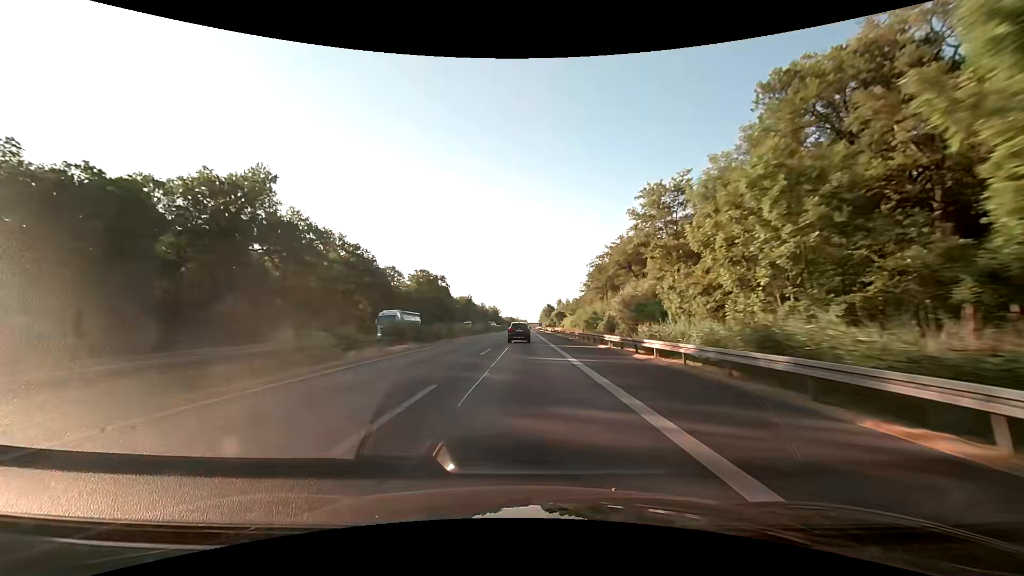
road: motorway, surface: asphalt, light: Day
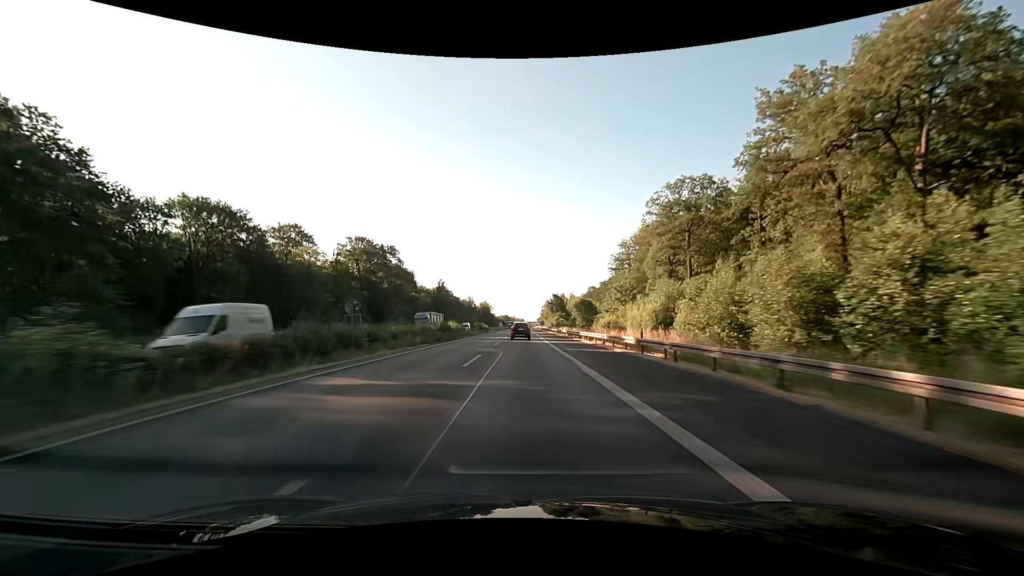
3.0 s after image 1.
(+0.3, +79.2) m; 0°
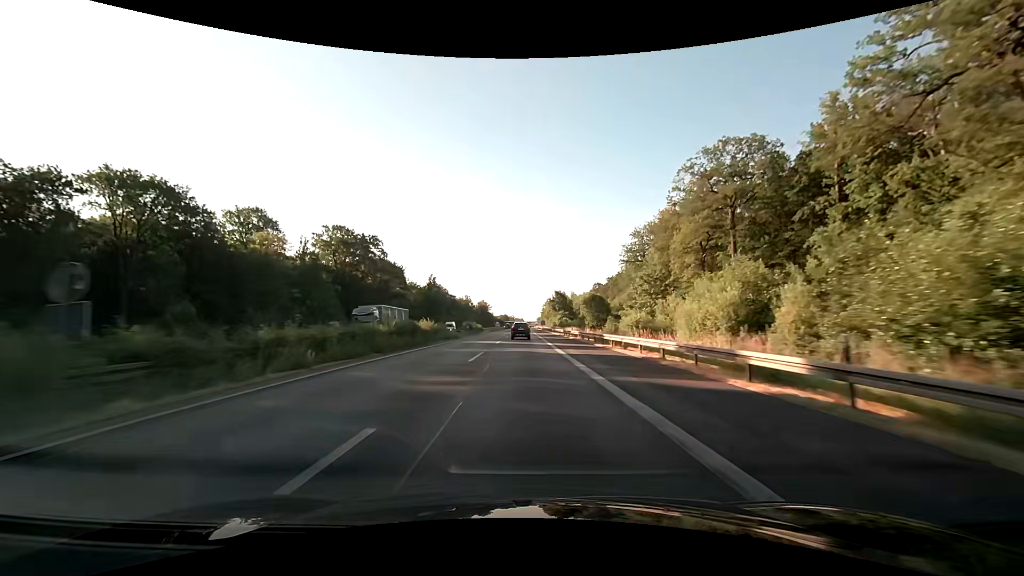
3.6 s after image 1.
(0.0, +15.9) m; 0°
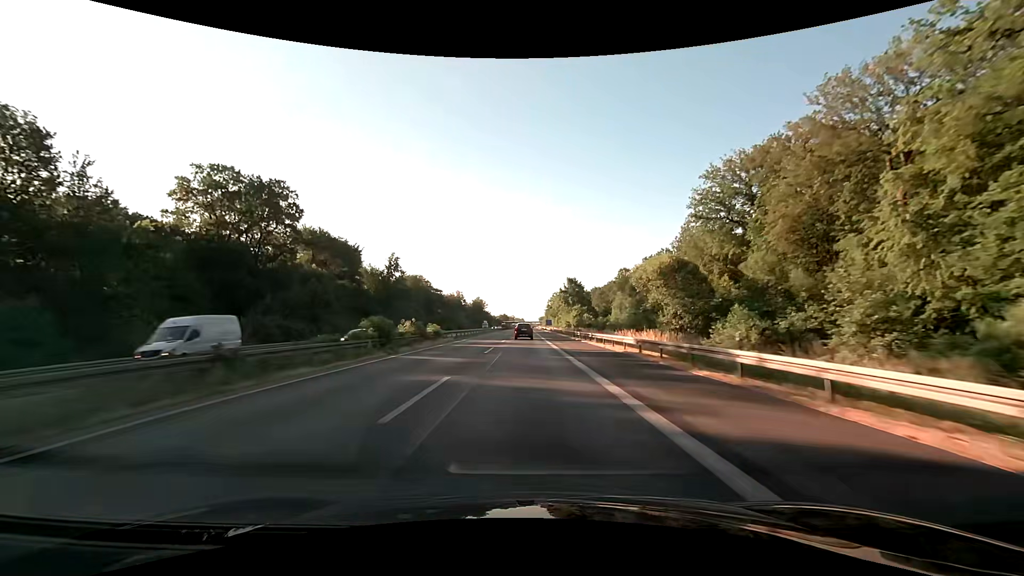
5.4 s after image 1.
(+0.1, +47.5) m; 0°
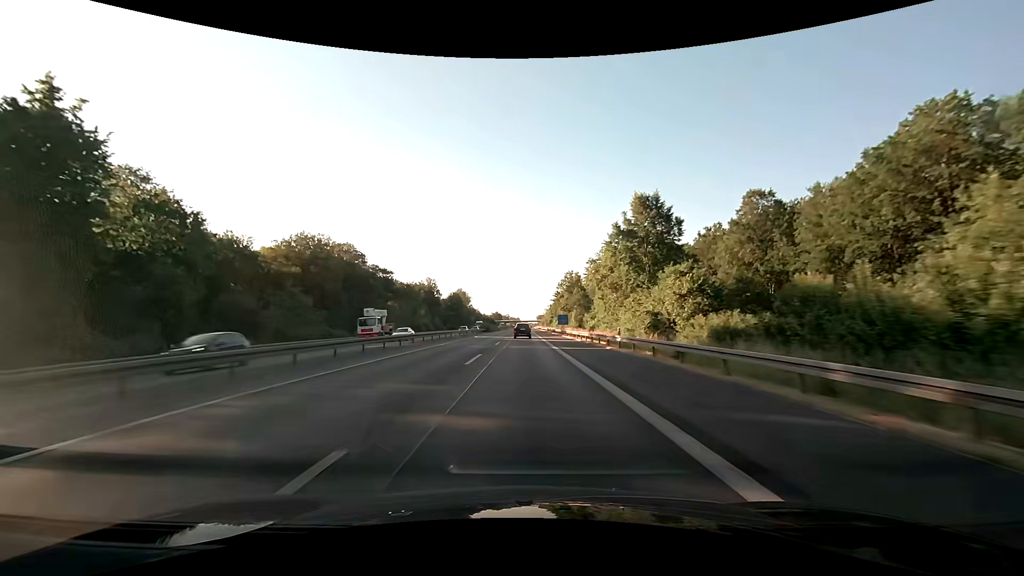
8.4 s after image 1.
(+0.4, +79.3) m; 0°
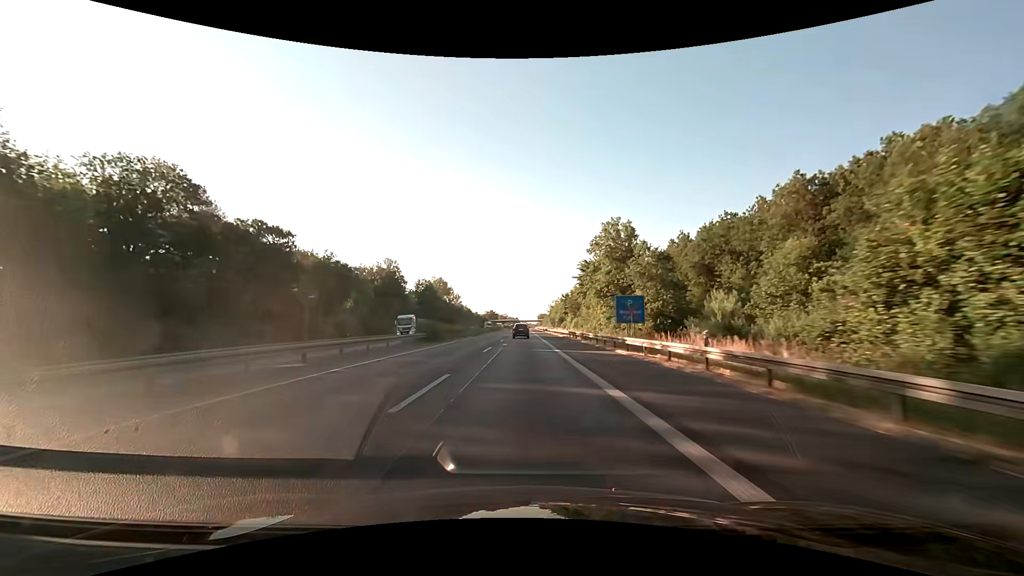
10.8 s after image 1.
(+0.1, +63.4) m; 0°
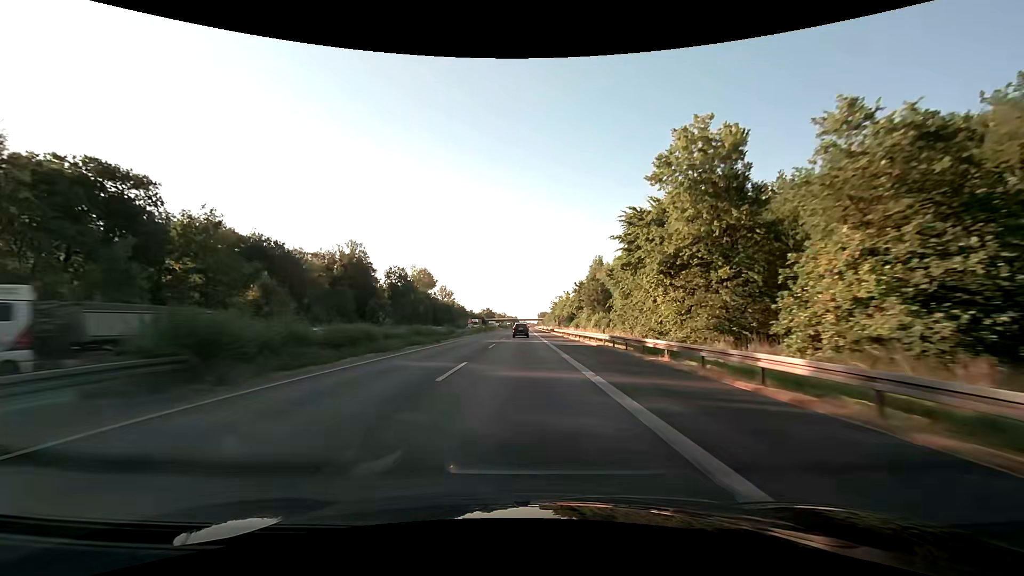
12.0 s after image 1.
(+0.1, +31.7) m; 0°
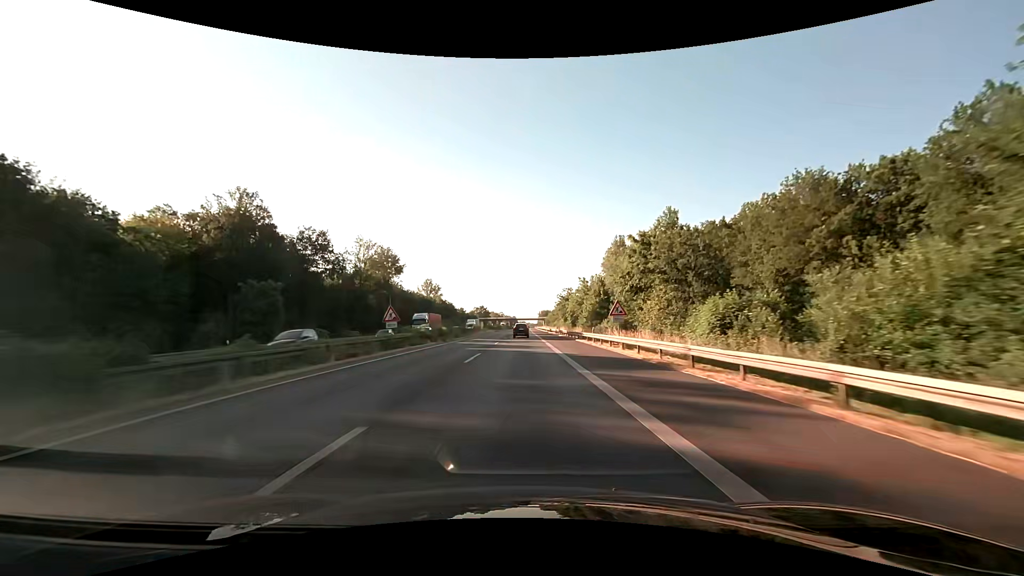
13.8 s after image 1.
(+0.1, +47.4) m; 0°
(0, +10) (0, +20) (0, +30) (0, +40) (0, +50) (0, +60) (0, +70) (0, +80) (0, +90) (0, +100) m
